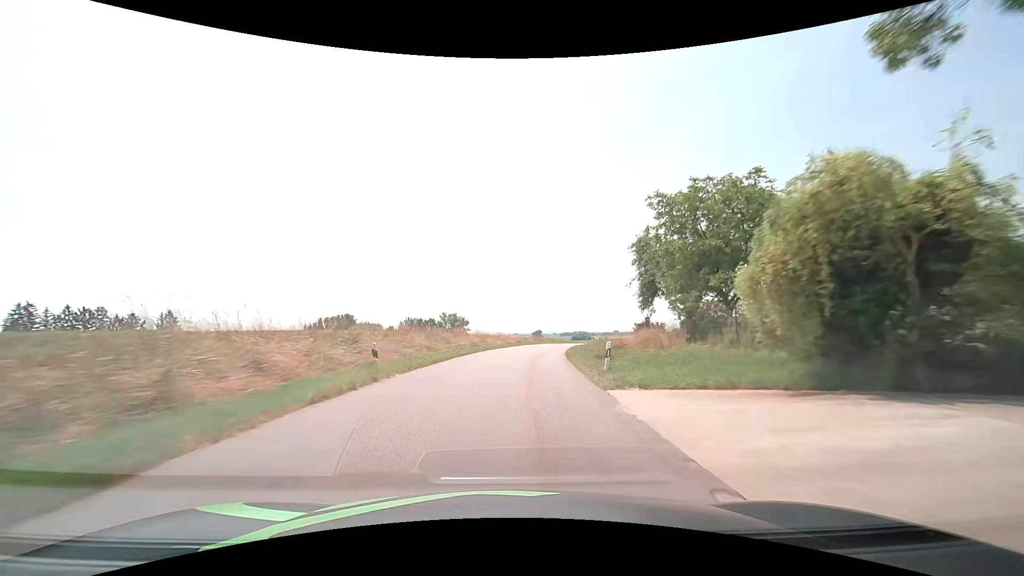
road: tertiary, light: Day
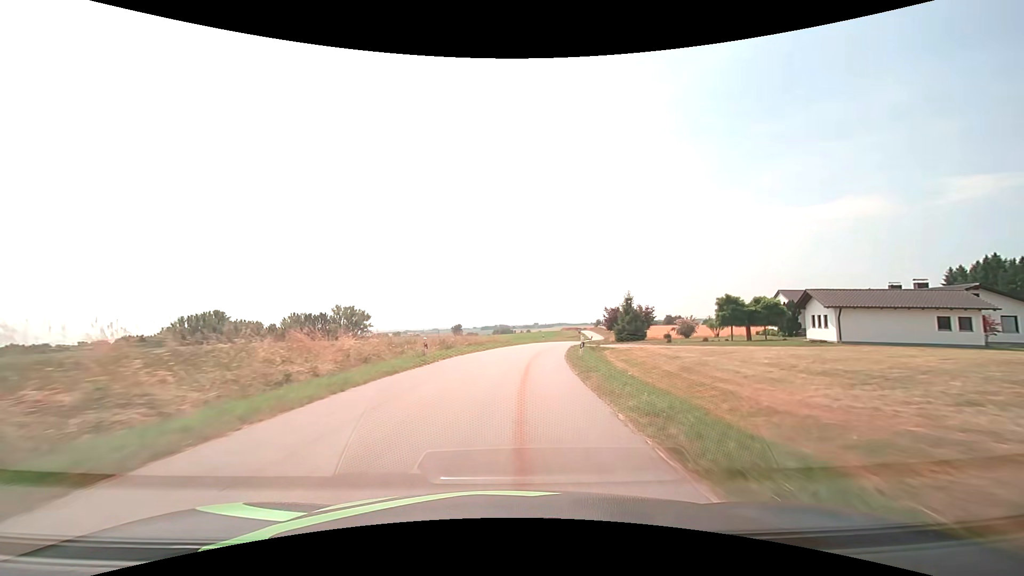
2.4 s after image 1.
(+3.7, +43.5) m; +9°
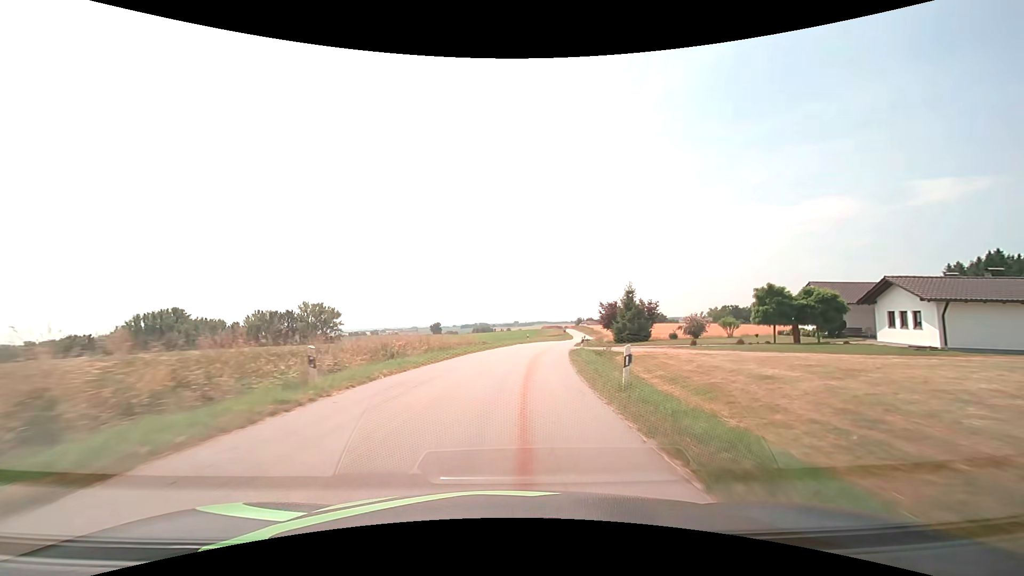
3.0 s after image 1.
(+0.3, +10.9) m; +2°
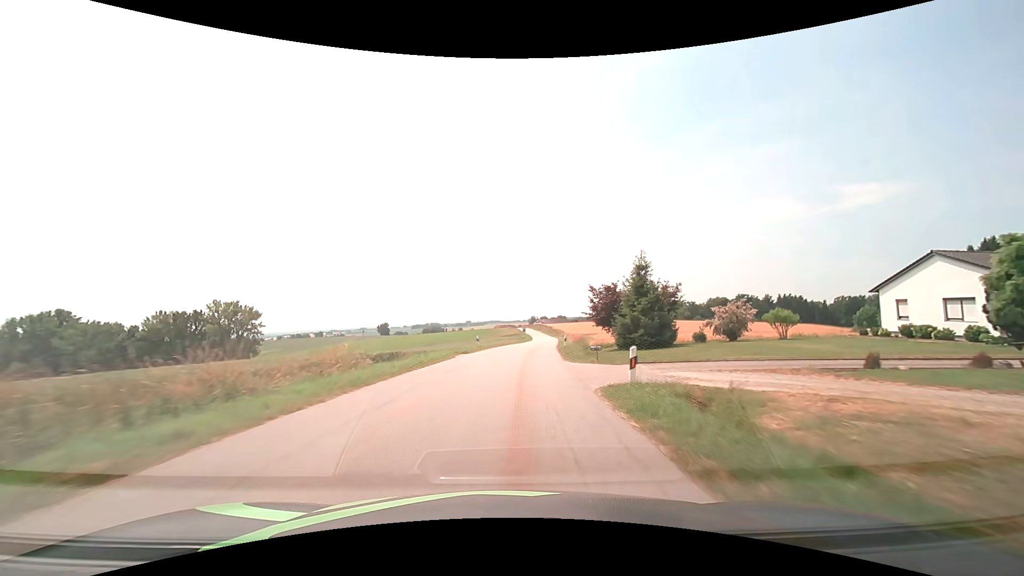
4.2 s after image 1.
(+1.0, +21.8) m; +5°
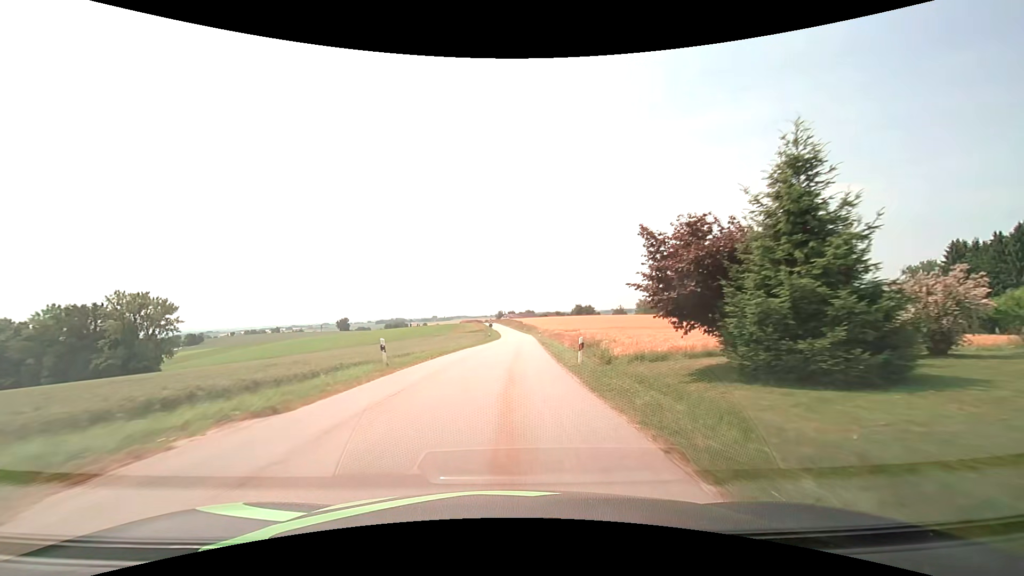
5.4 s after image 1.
(+0.9, +21.8) m; +4°
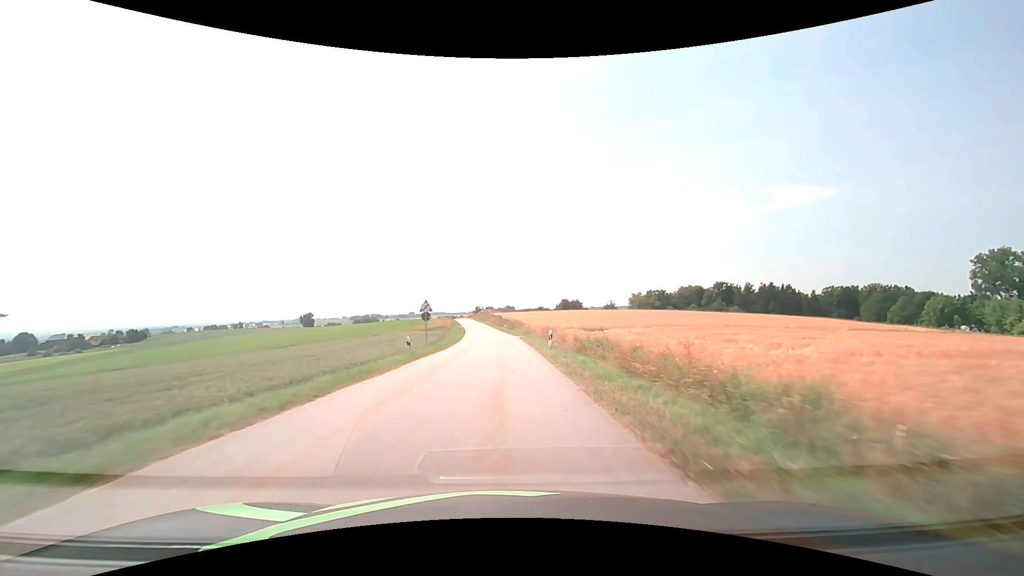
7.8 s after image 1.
(+1.3, +43.6) m; +3°
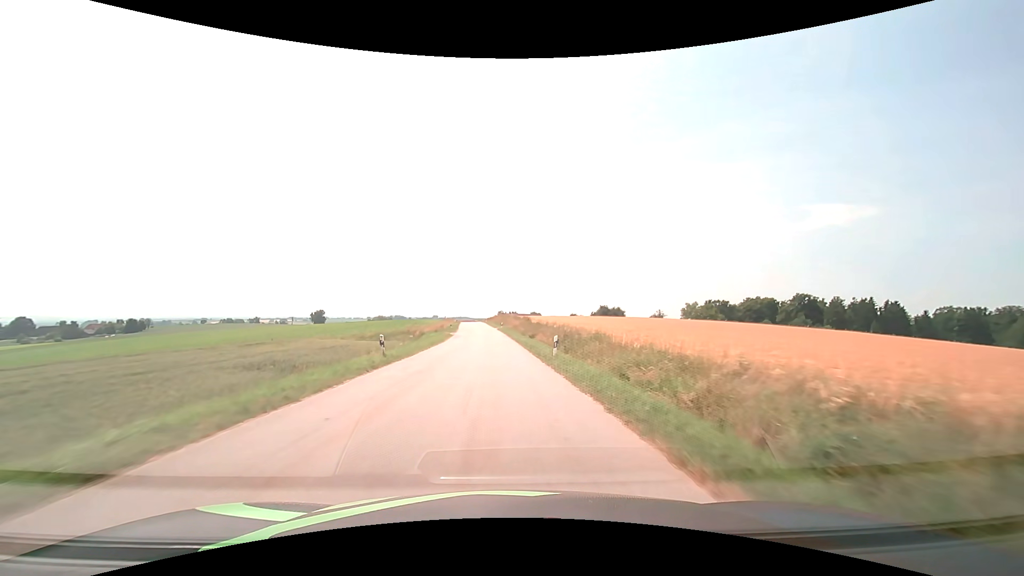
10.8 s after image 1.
(-1.1, +54.6) m; -2°
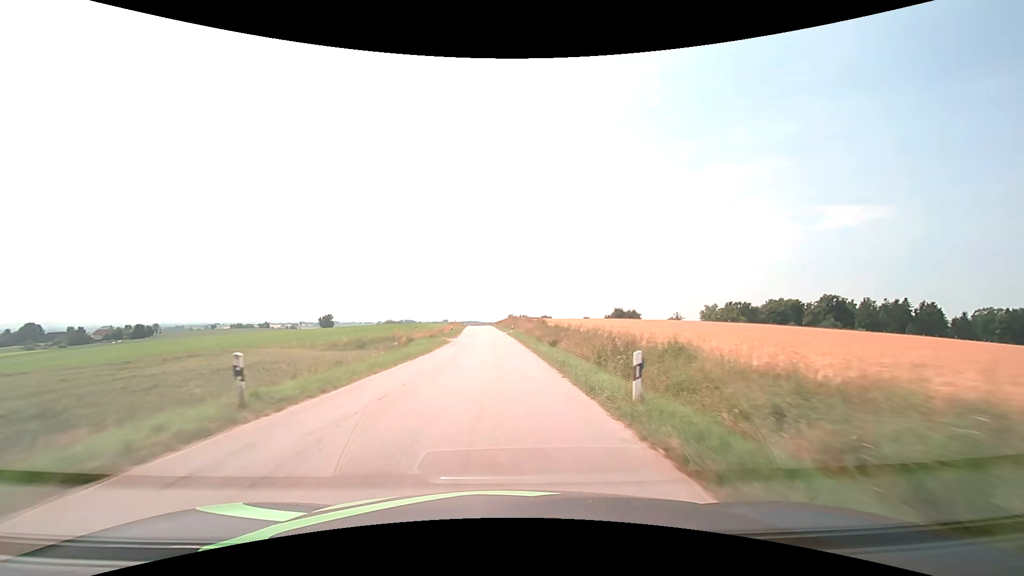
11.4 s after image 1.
(-0.1, +11.0) m; -1°
(0, +10) (0, +20) (-1, +30) (-1, +40) (-2, +50) (-2, +60) (-3, +70) (-3, +80) (-4, +90) (-4, +100) m
